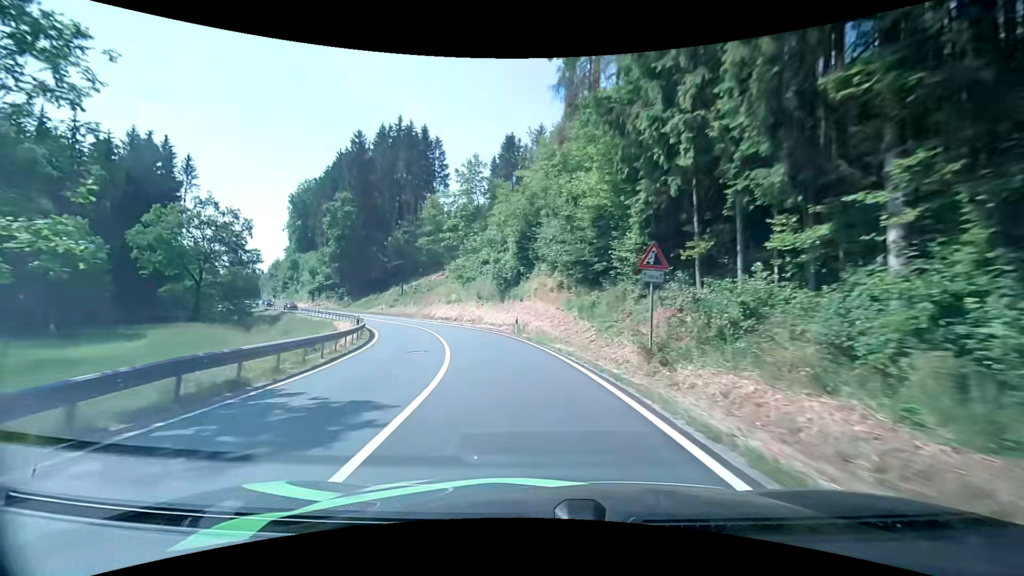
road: secondary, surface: asphalt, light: Day
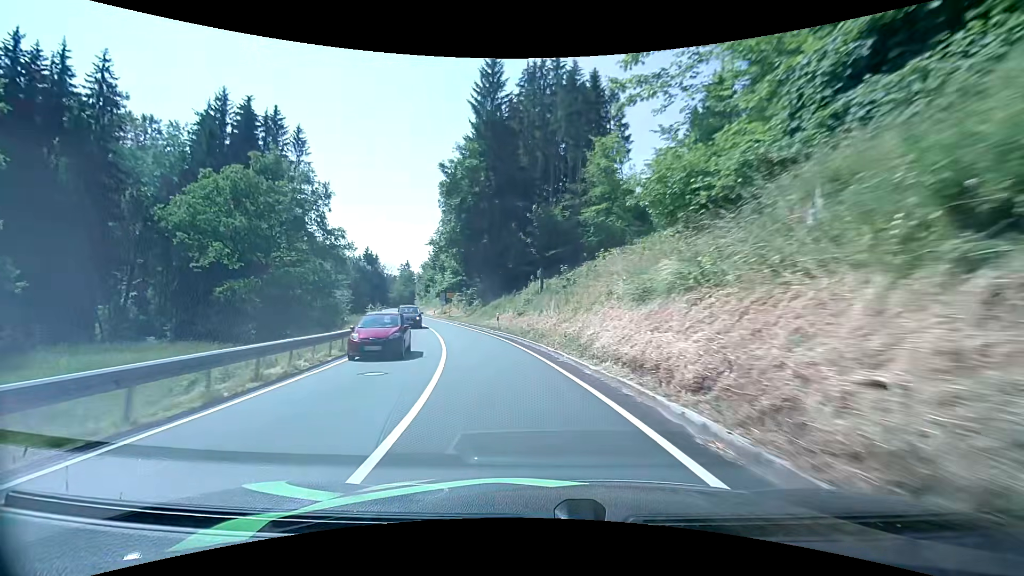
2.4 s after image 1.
(-6.1, +34.7) m; -20°
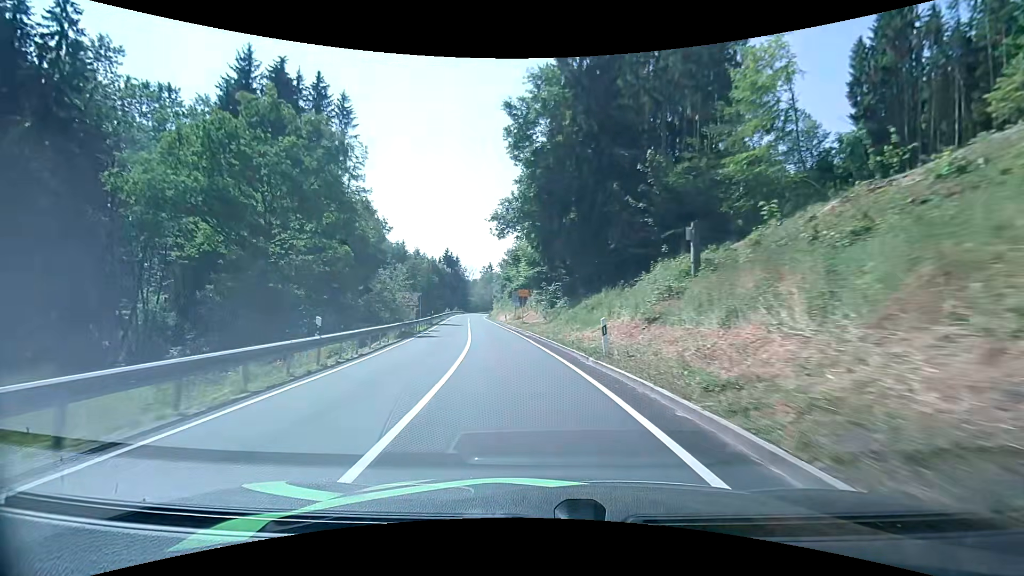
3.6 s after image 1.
(-1.7, +18.4) m; -10°
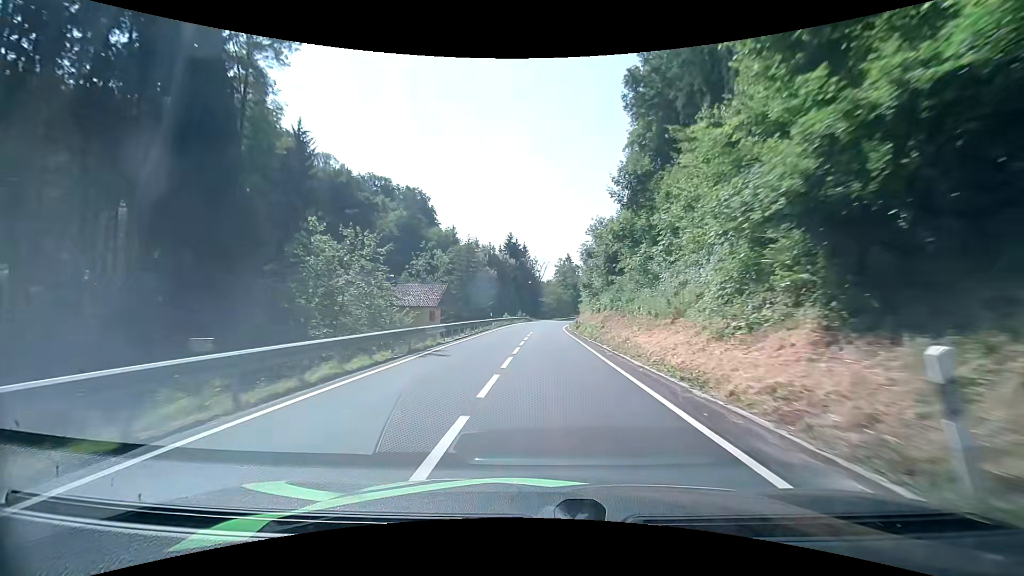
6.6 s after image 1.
(-6.3, +48.6) m; -10°
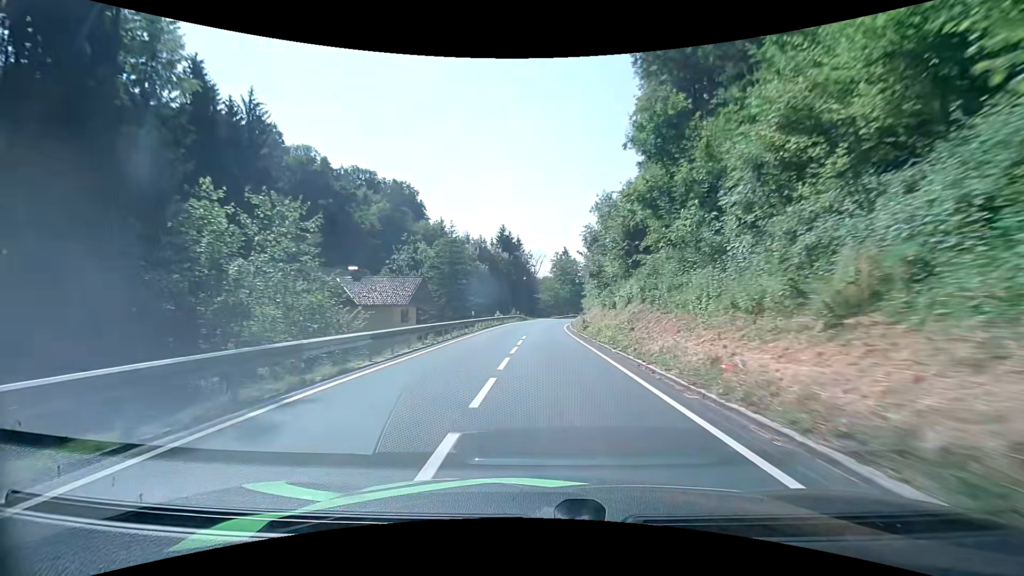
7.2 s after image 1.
(+0.1, +10.0) m; +1°
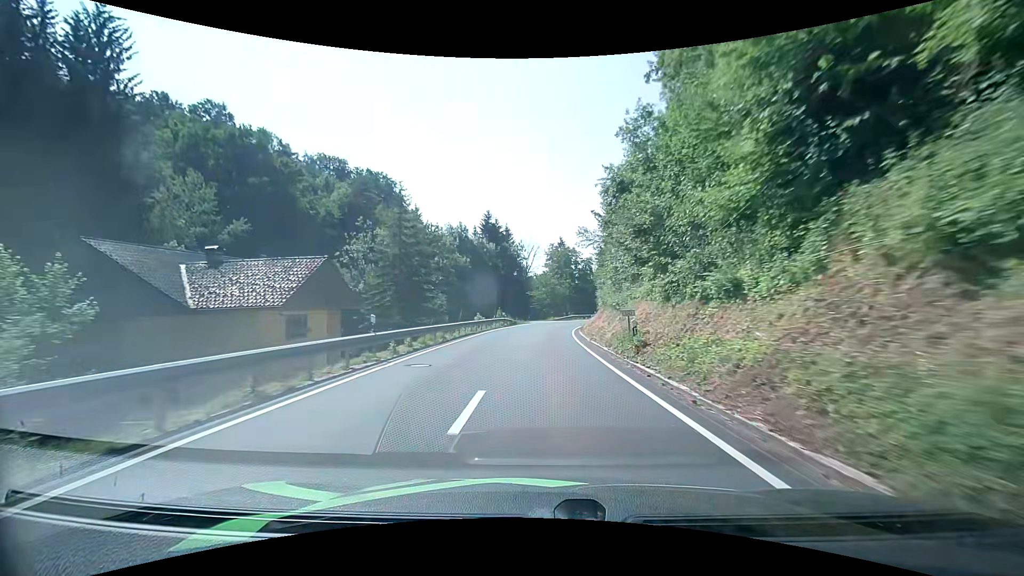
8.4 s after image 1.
(+0.2, +19.5) m; +1°
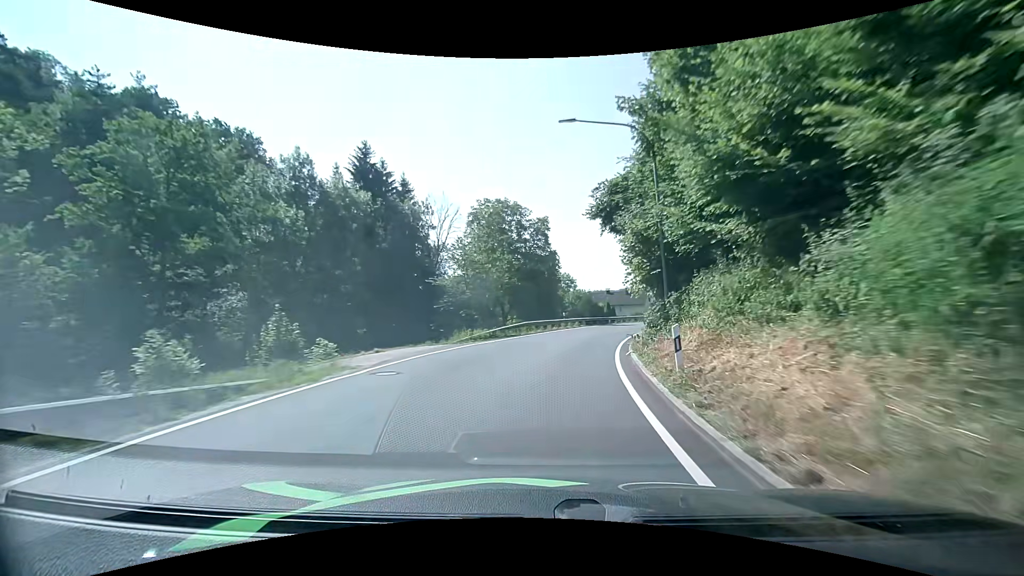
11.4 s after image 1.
(+1.5, +45.7) m; +6°
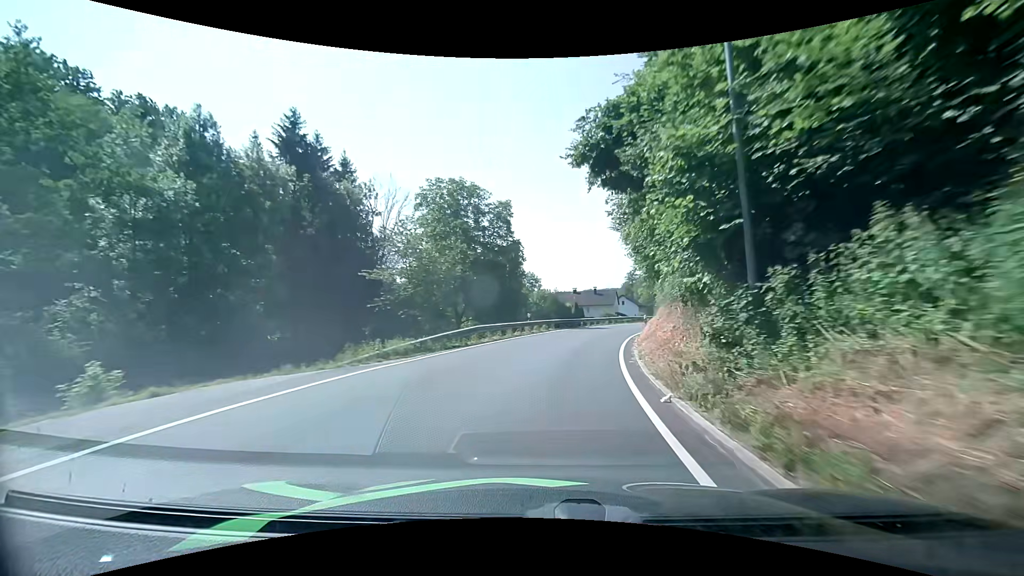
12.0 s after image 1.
(+0.3, +8.9) m; +4°
(0, +10) (+2, +20) (+4, +30) (+7, +39) (+11, +48) (+15, +57) (+20, +66) (+25, +75) (+30, +84) (+34, +92) m
